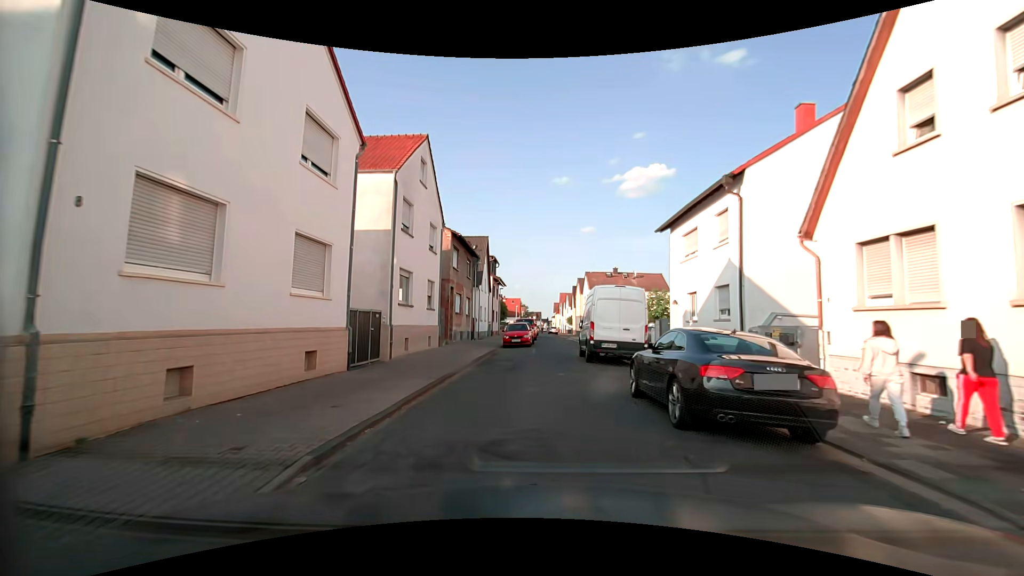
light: Day
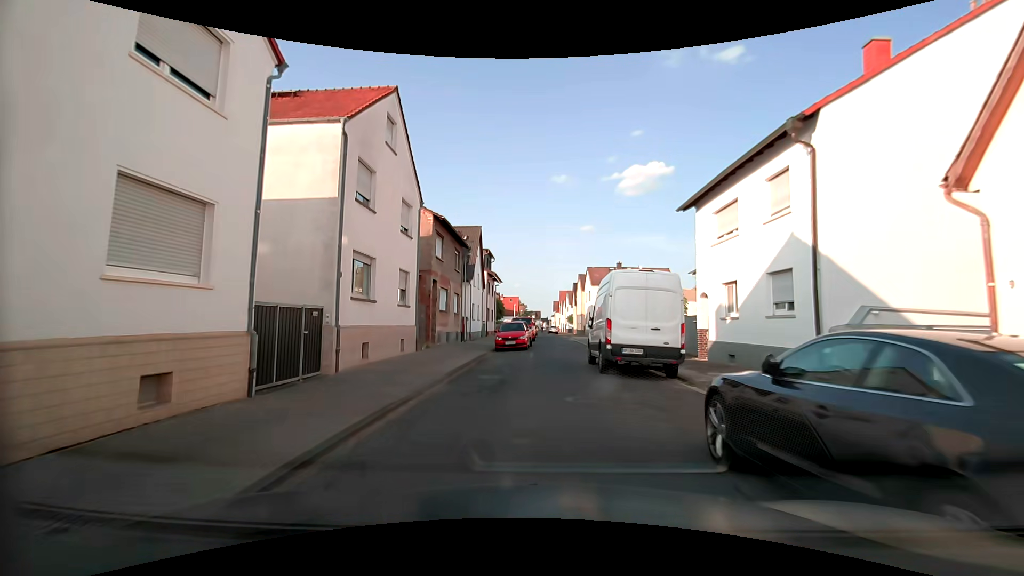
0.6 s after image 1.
(0.0, +4.6) m; 0°
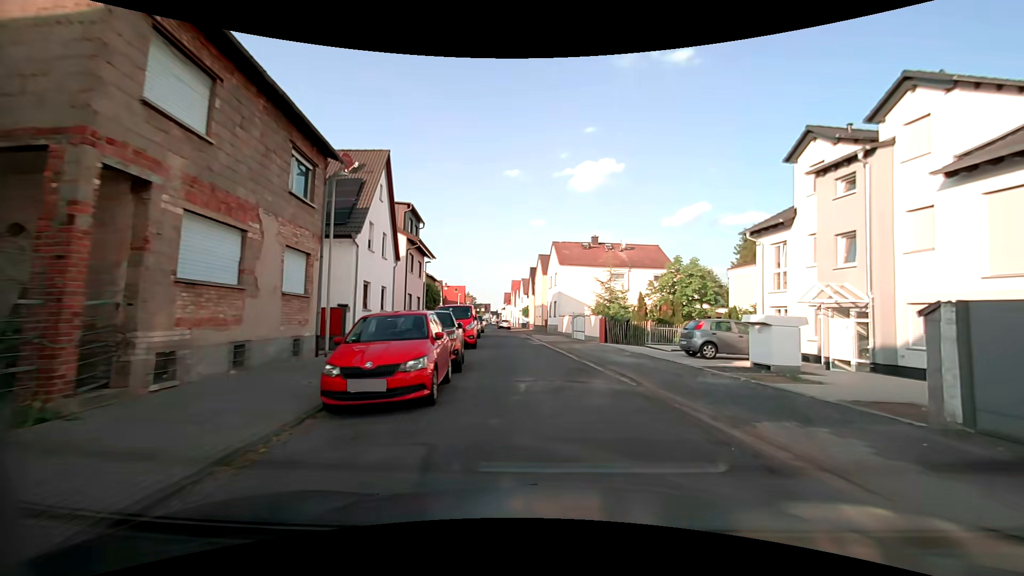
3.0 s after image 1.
(-0.1, +17.8) m; +4°
